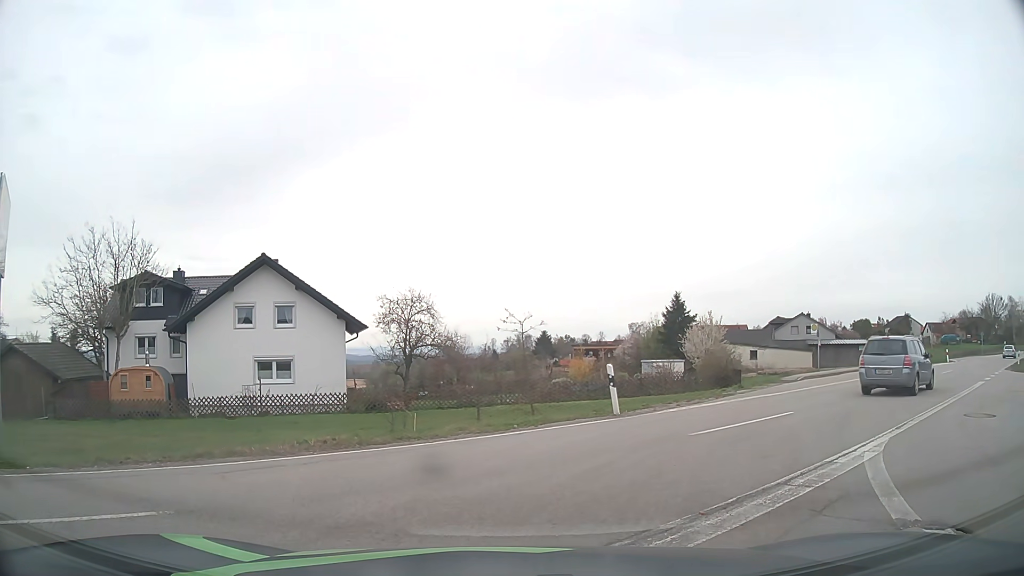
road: secondary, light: Day
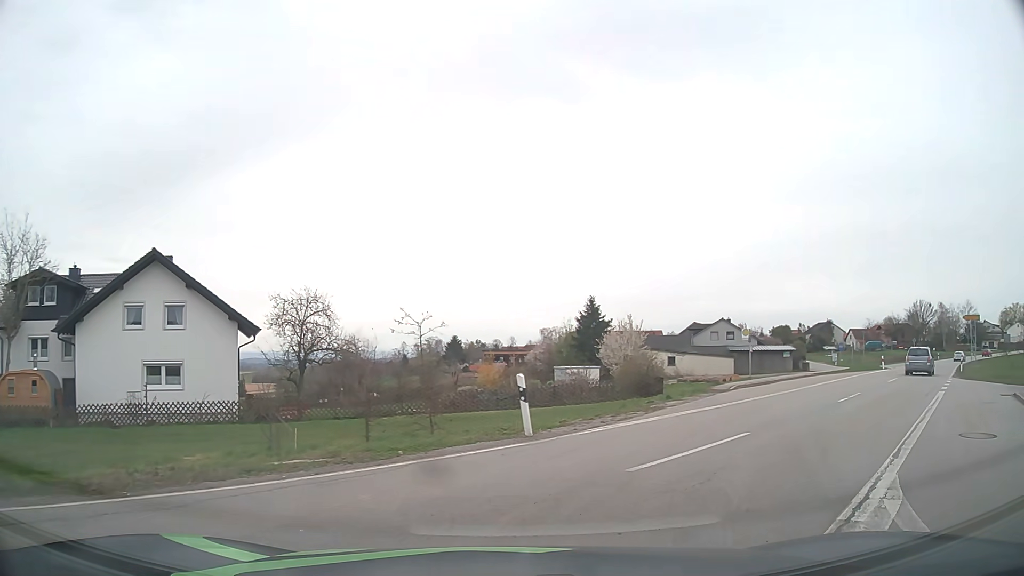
(+0.2, +3.0) m; +6°
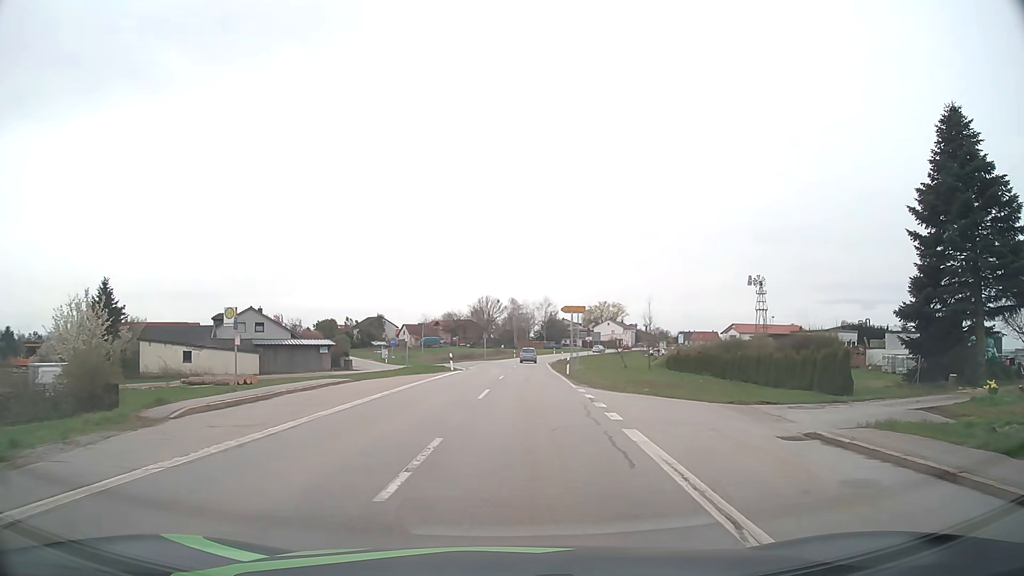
(+5.6, +12.4) m; +40°
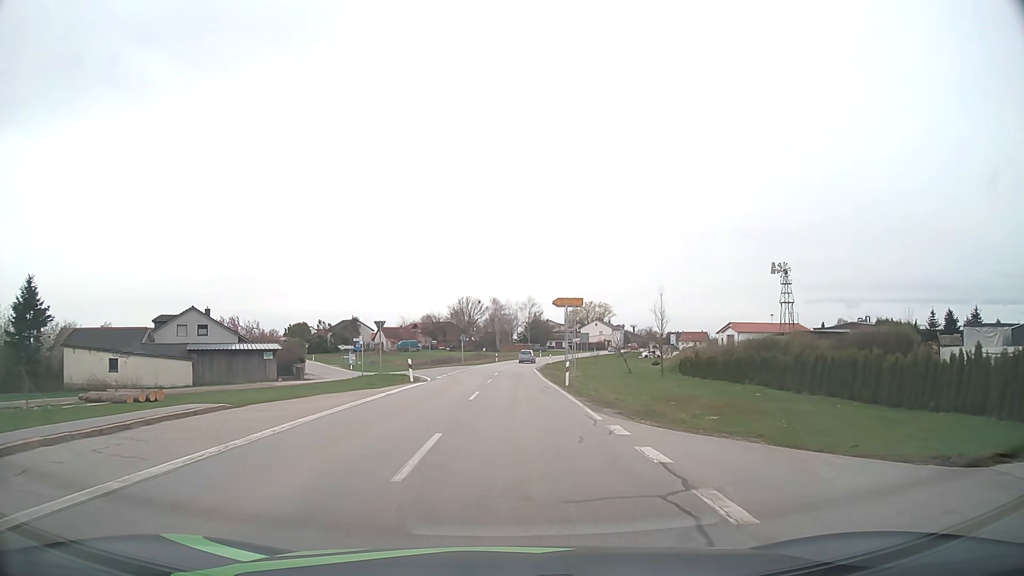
(+0.2, +11.2) m; +1°
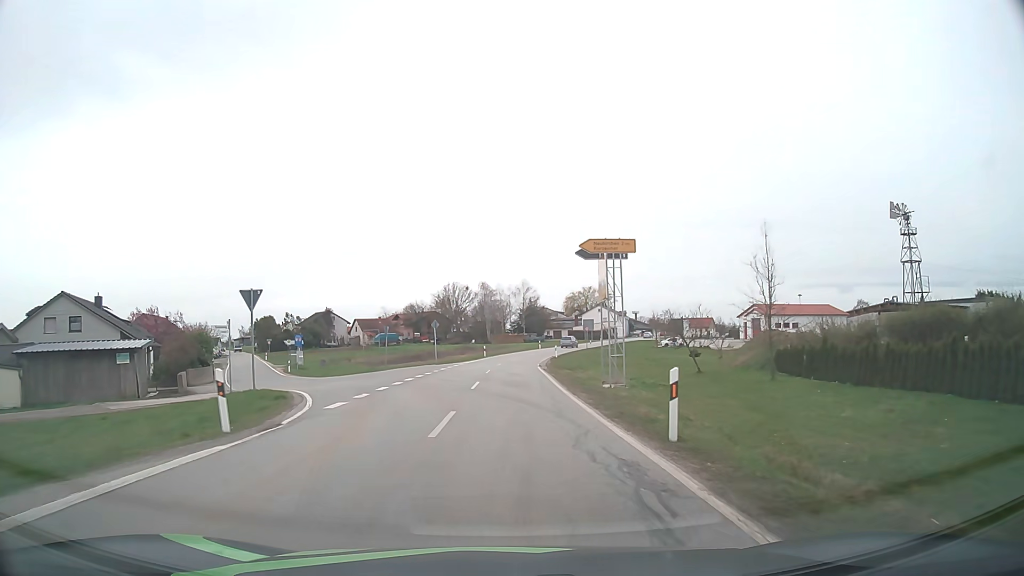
(+0.2, +21.4) m; +1°
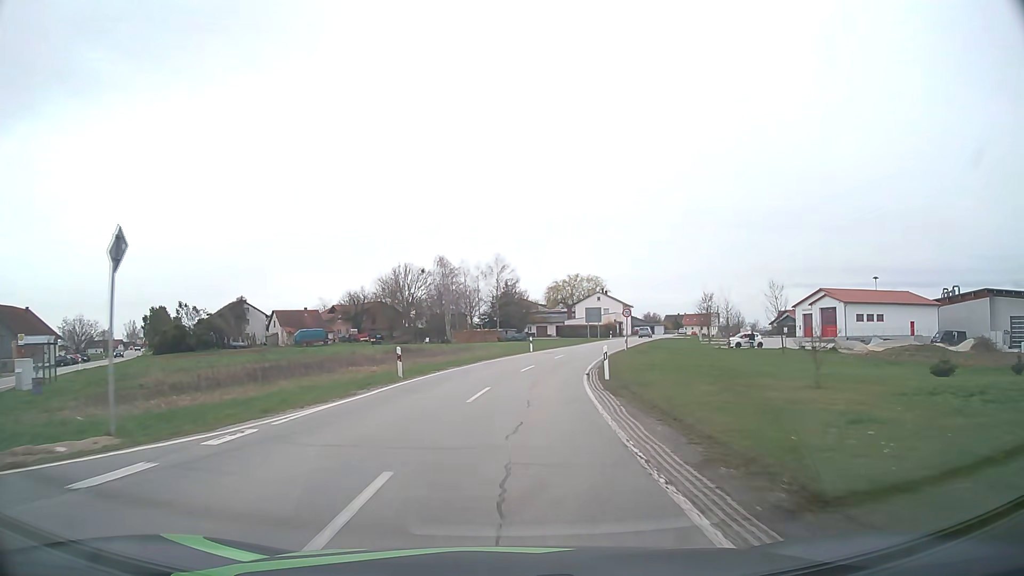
(+0.3, +42.5) m; +2°
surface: asphalt
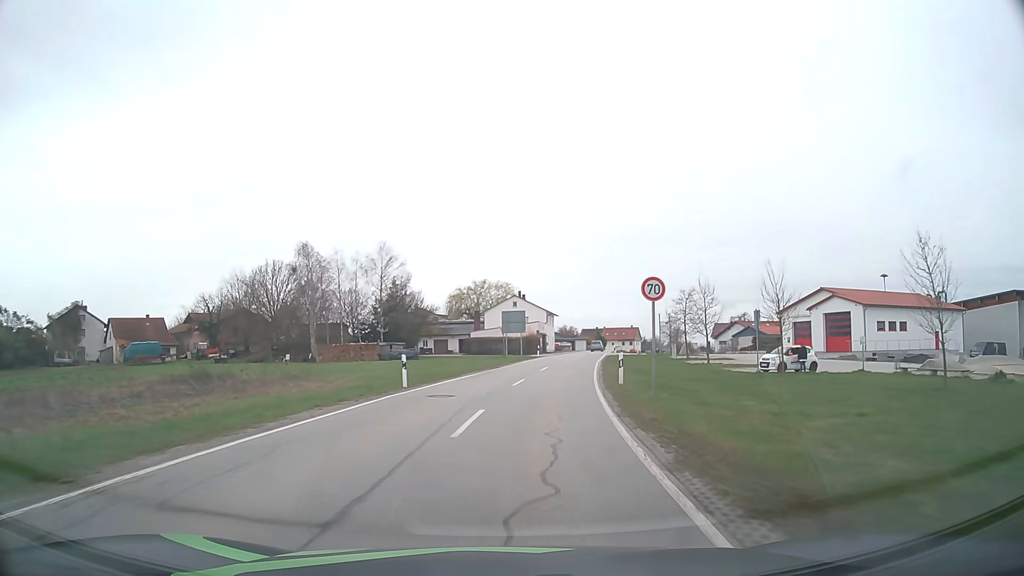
(+1.8, +28.0) m; +8°
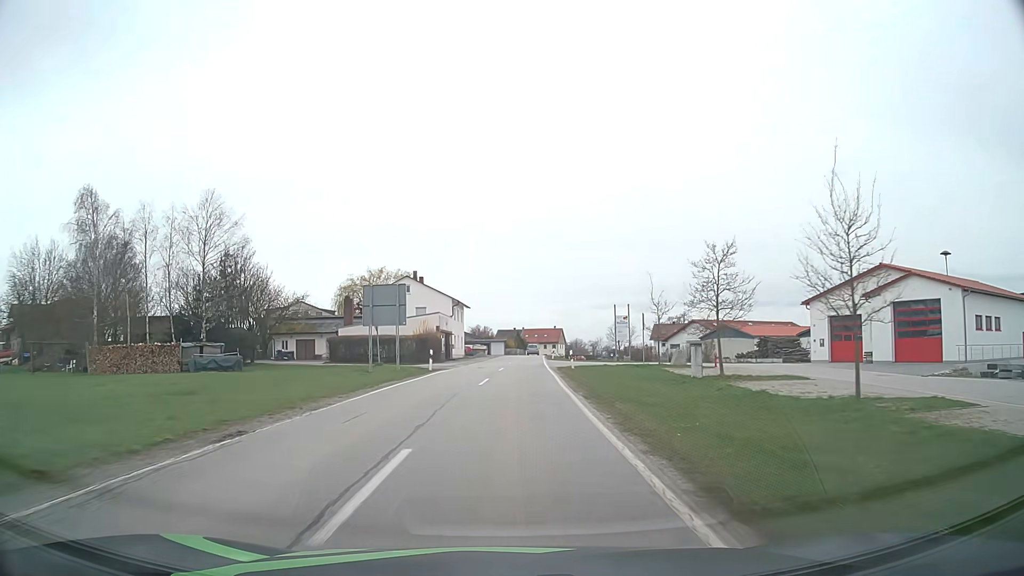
(+2.3, +29.0) m; +8°
(0, +10) (0, +20) (+1, +30) (+1, +40) (+1, +50) (+2, +60) (+3, +70) (+3, +80) (+4, +90) (+4, +100) m
